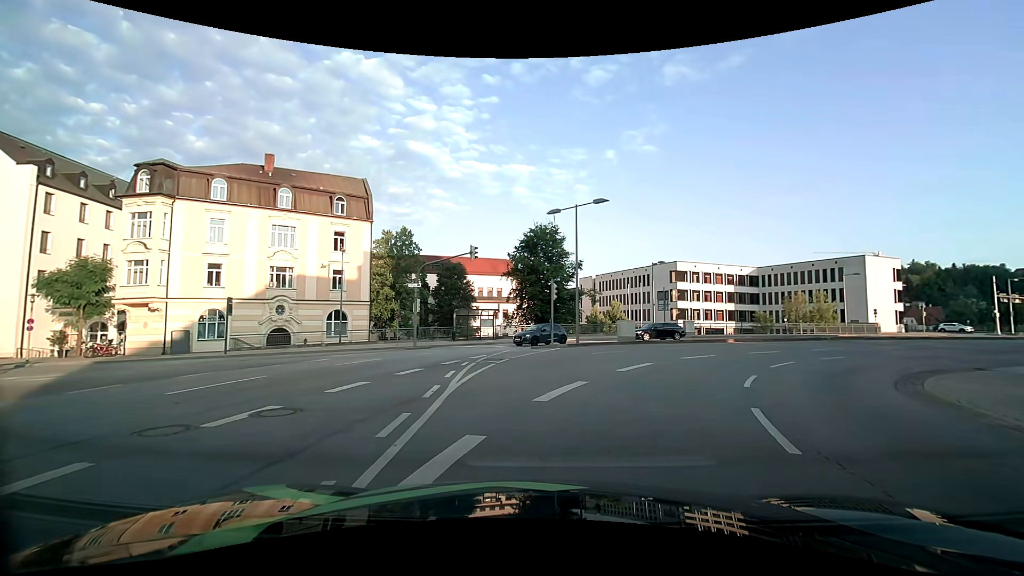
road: primary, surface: asphalt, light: Day
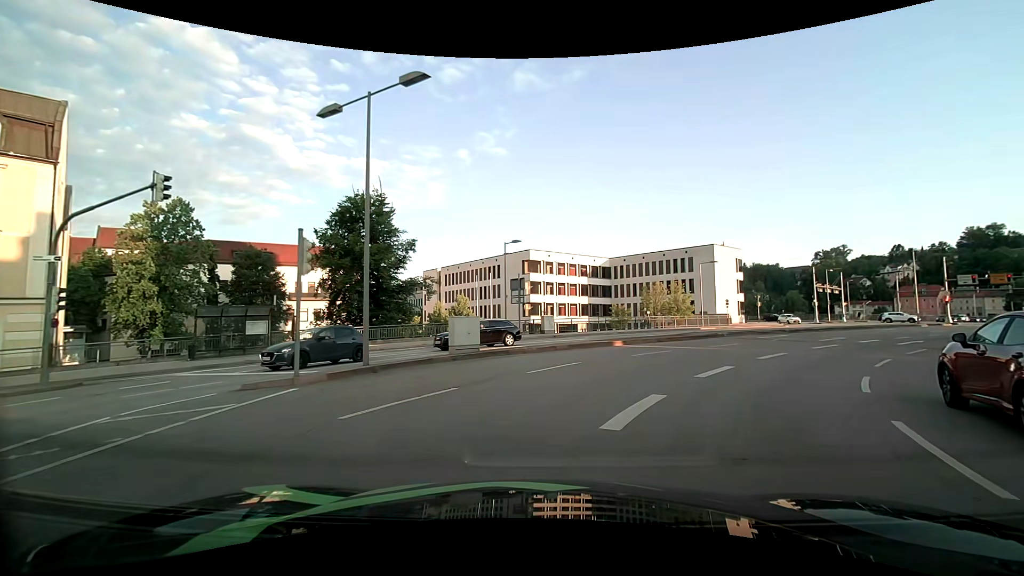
(+2.3, +14.0) m; +17°
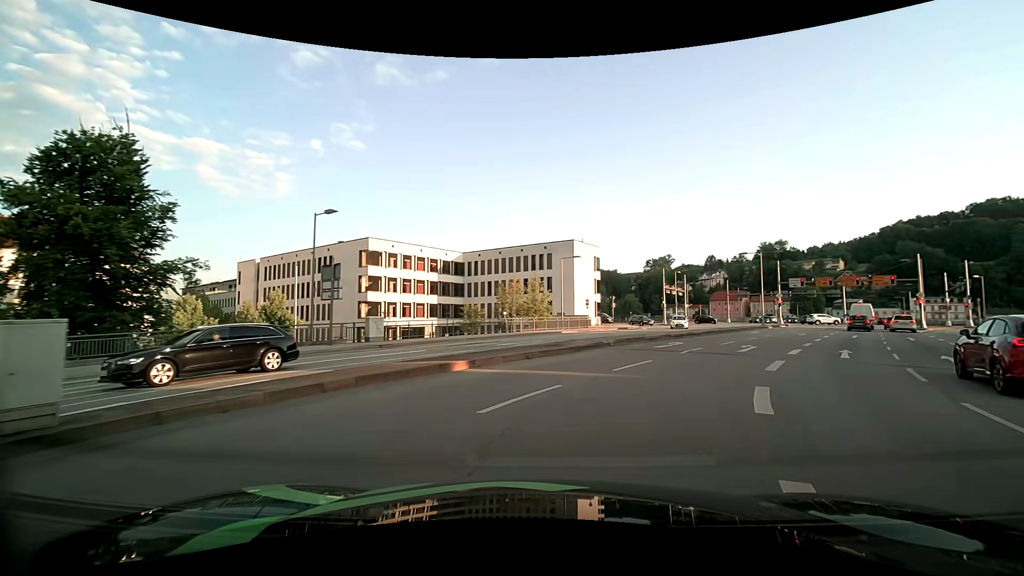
(+1.5, +10.6) m; +17°
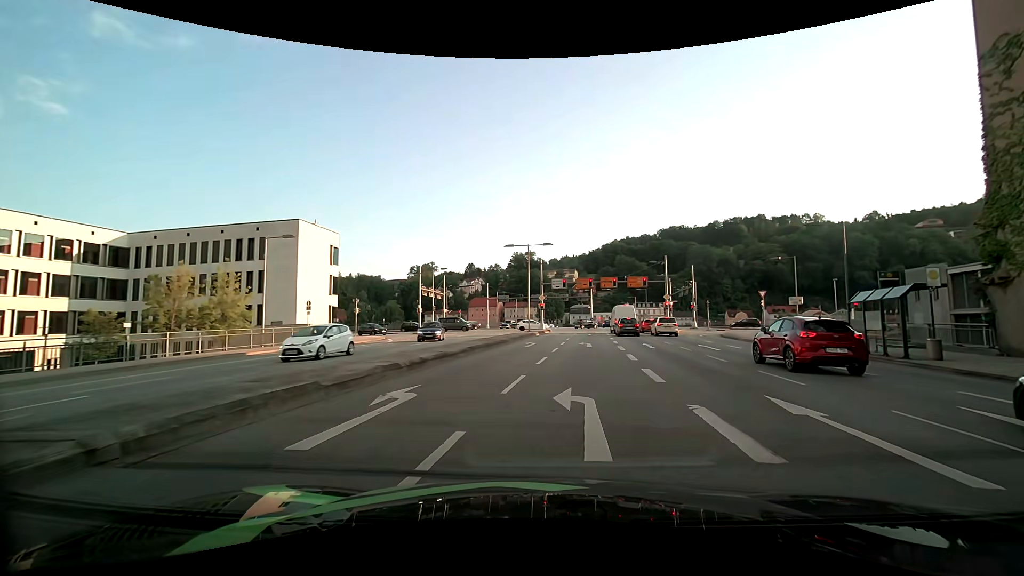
(+3.8, +14.9) m; +26°
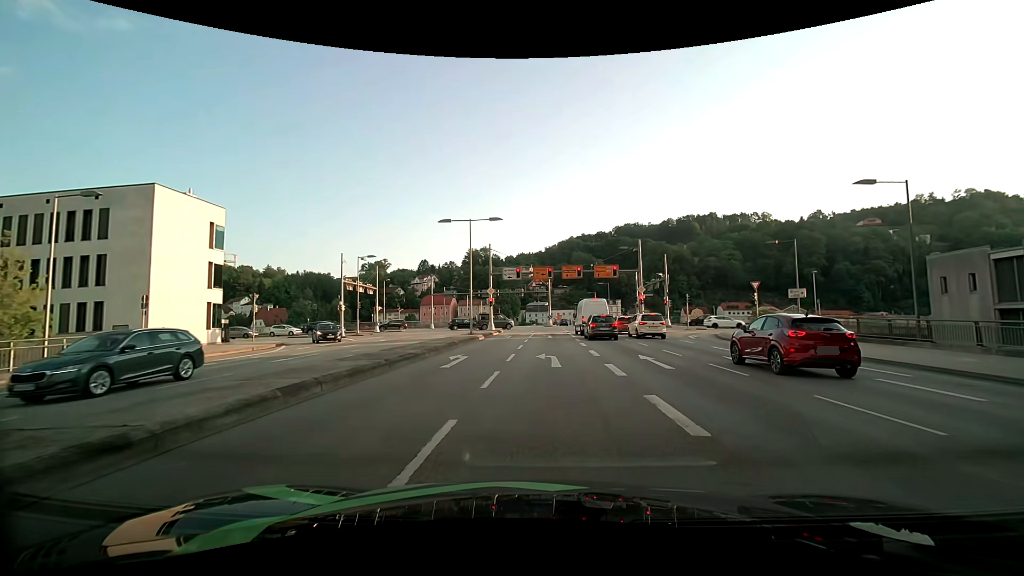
(+0.7, +11.1) m; +6°
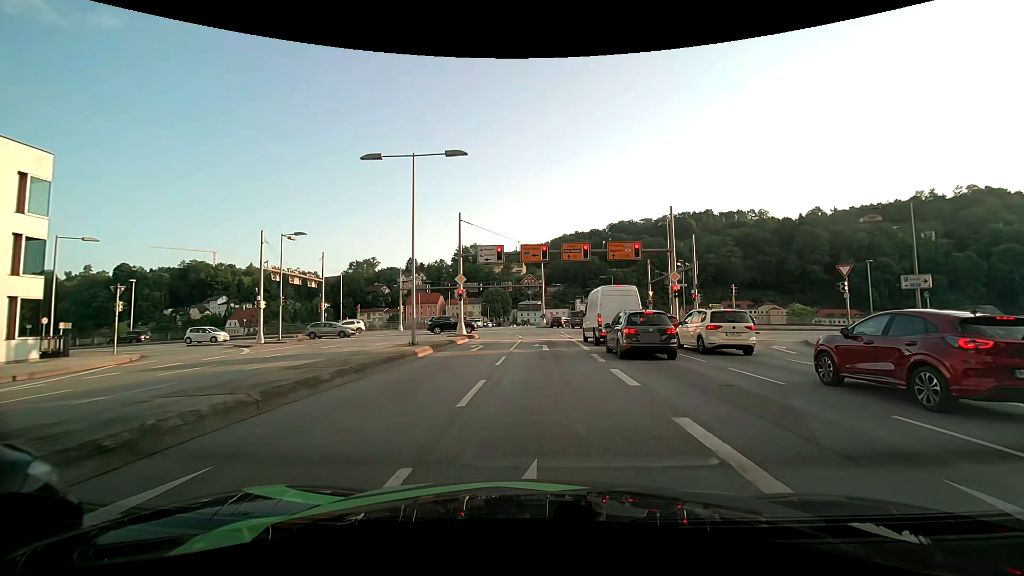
(0.0, +14.1) m; 0°
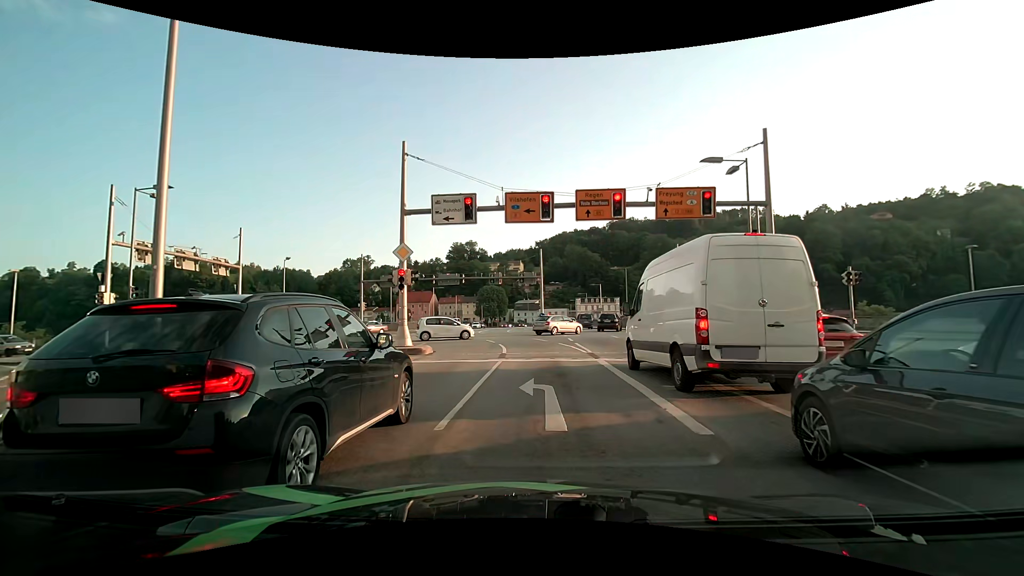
(+0.1, +13.8) m; +1°
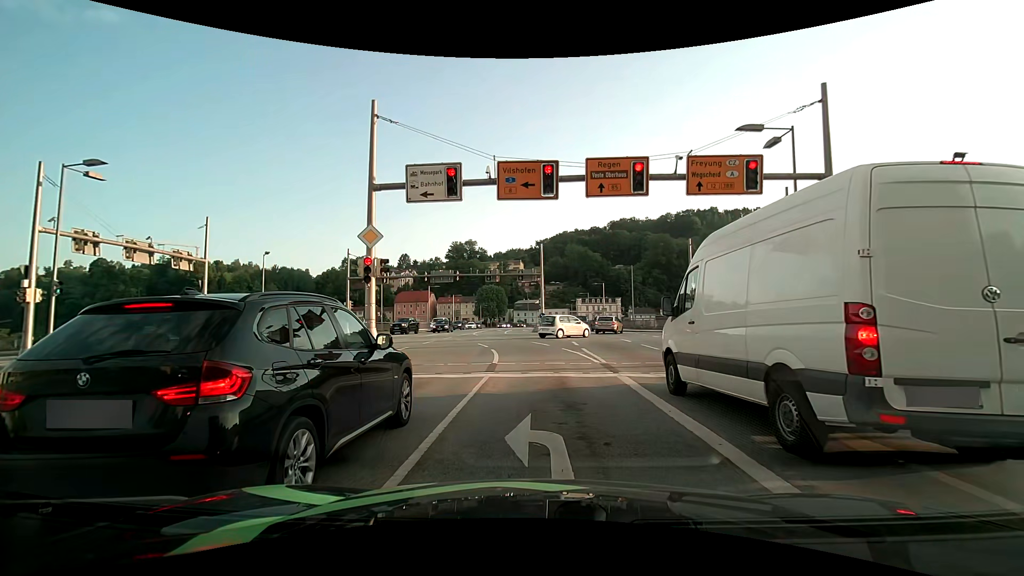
(0.0, +3.8) m; +1°
